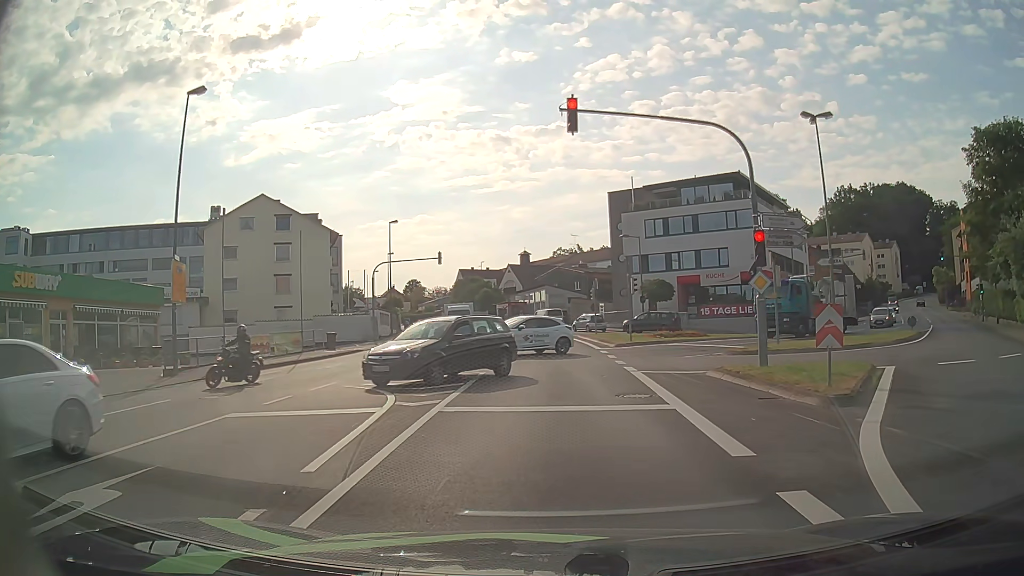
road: tertiary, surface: asphalt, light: Day
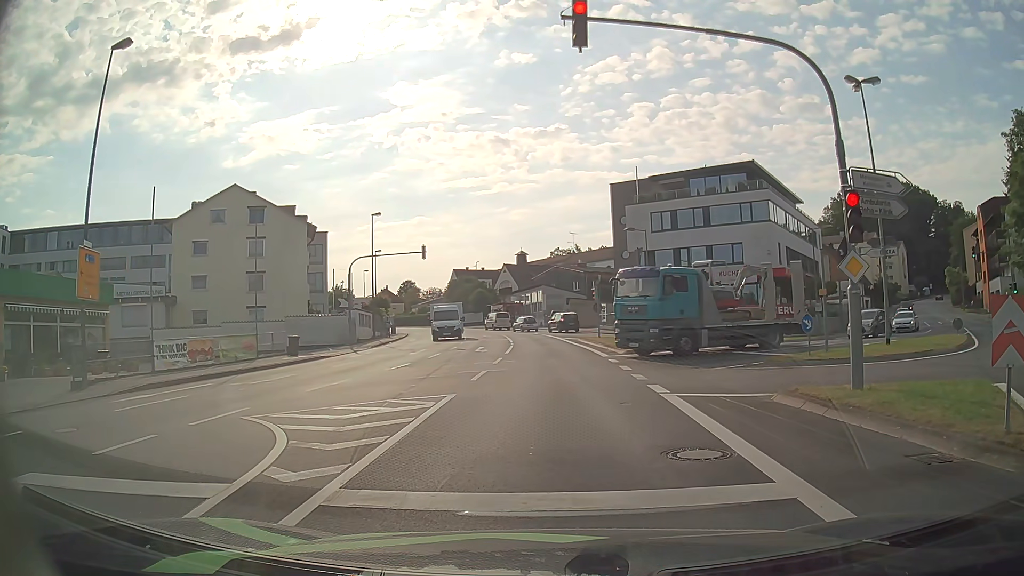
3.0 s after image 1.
(0.0, +5.1) m; -2°
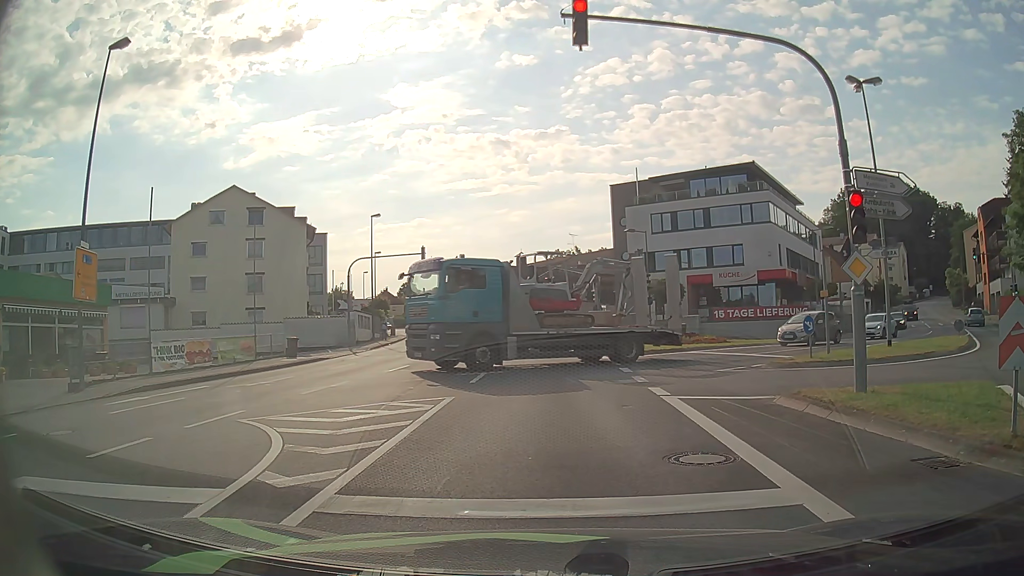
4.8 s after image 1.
(0.0, +0.2) m; 0°
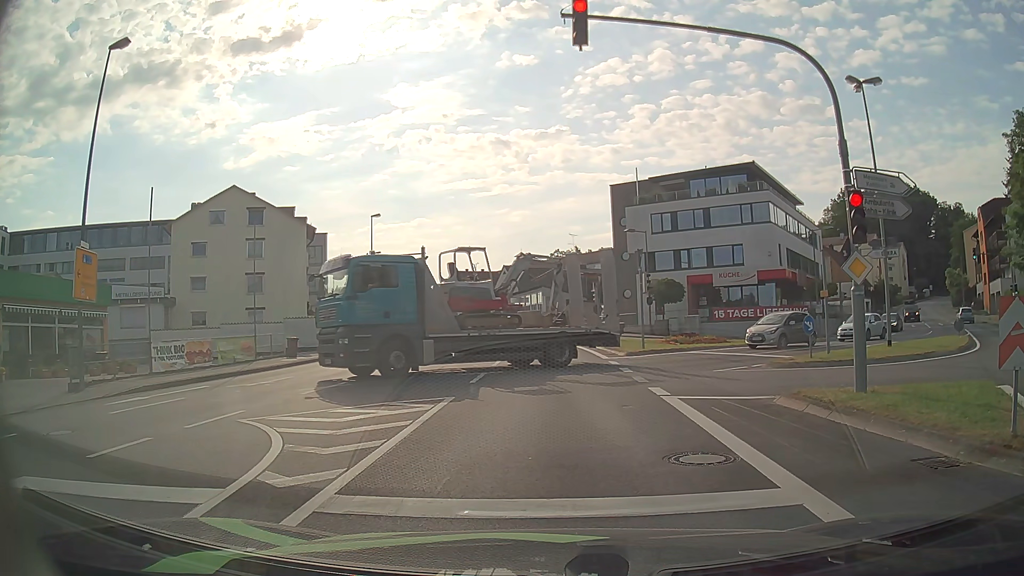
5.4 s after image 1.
(0.0, 0.0) m; 0°
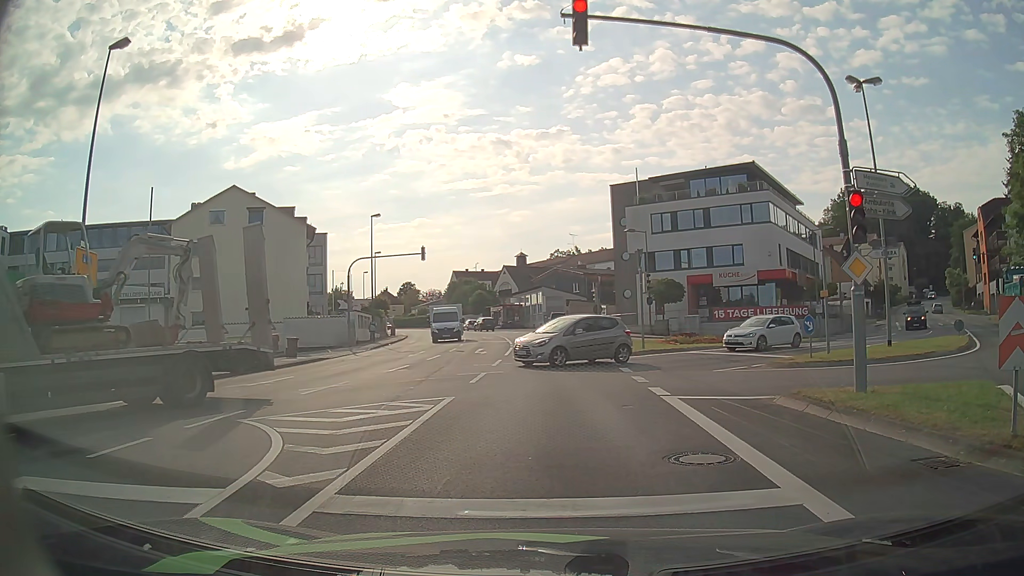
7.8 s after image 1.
(0.0, 0.0) m; 0°
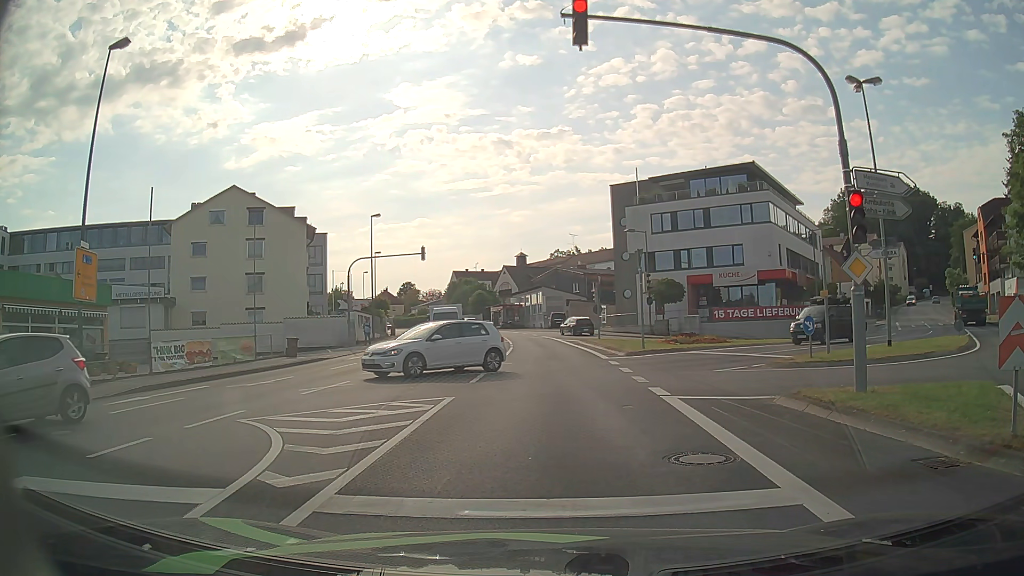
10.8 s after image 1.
(0.0, 0.0) m; 0°
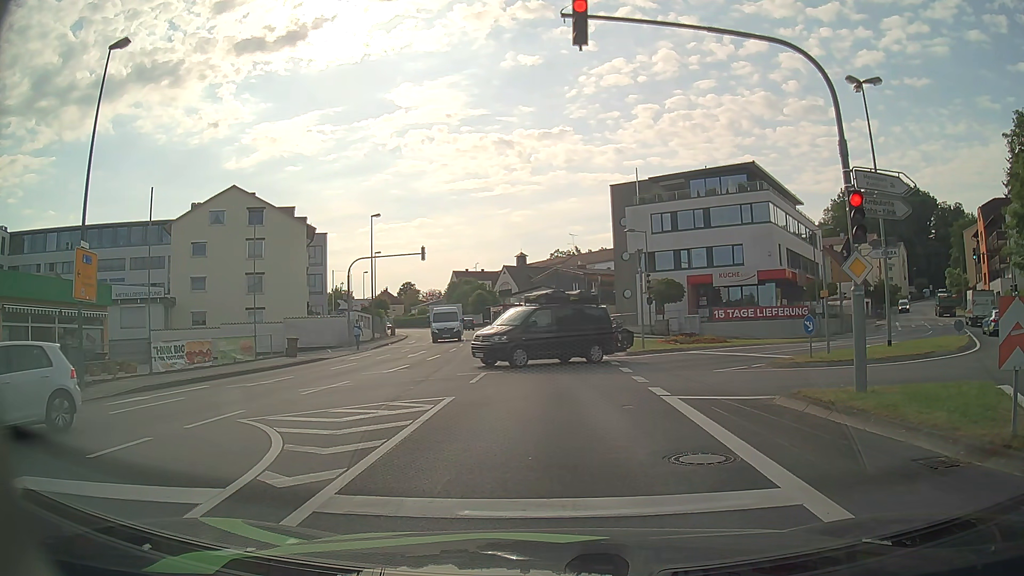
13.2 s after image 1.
(0.0, 0.0) m; 0°
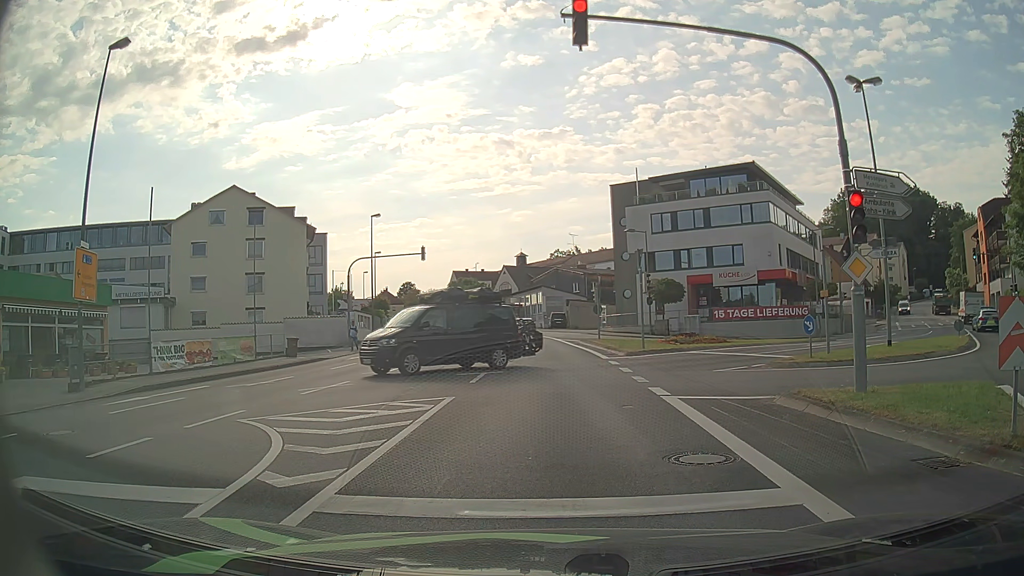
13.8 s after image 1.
(0.0, 0.0) m; 0°
(0, +10) (+1, +20) (+1, +30) (0, +40) (0, +50) (0, +60) (-2, +70) (-3, +80) (-6, +89) (-8, +99) m
